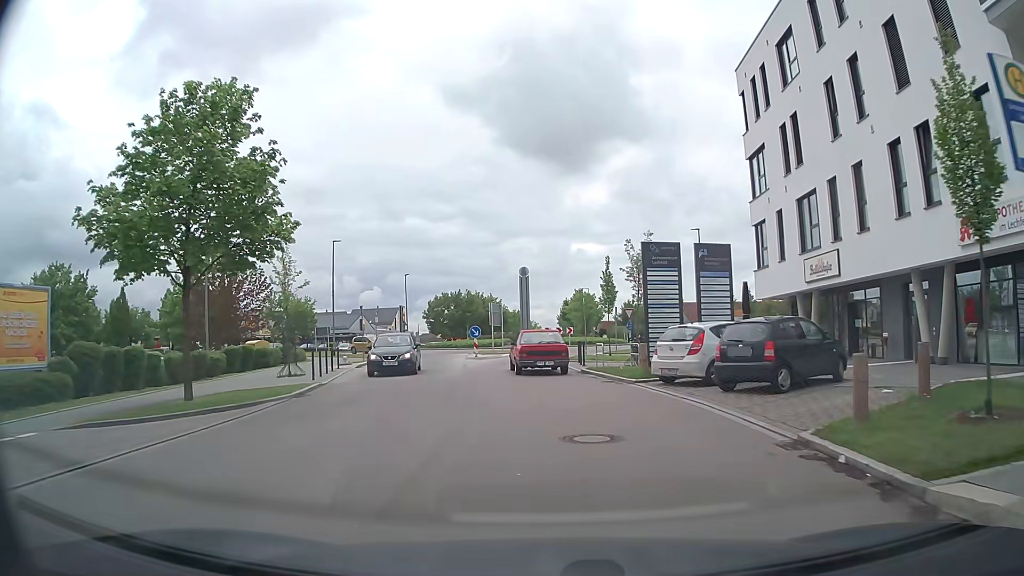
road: tertiary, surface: asphalt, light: Day
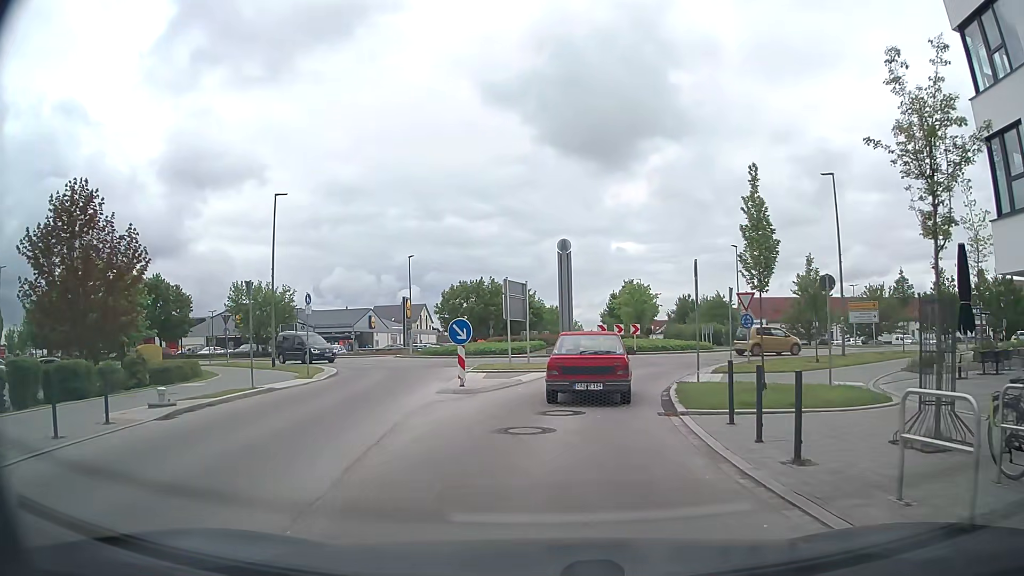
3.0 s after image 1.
(-0.6, +18.6) m; -3°
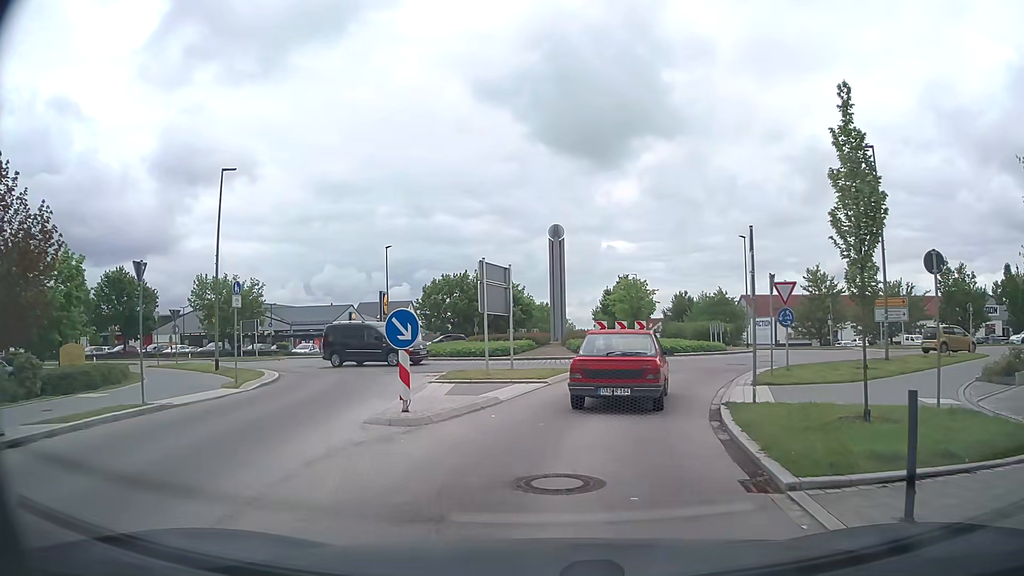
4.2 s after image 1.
(0.0, +5.3) m; -1°
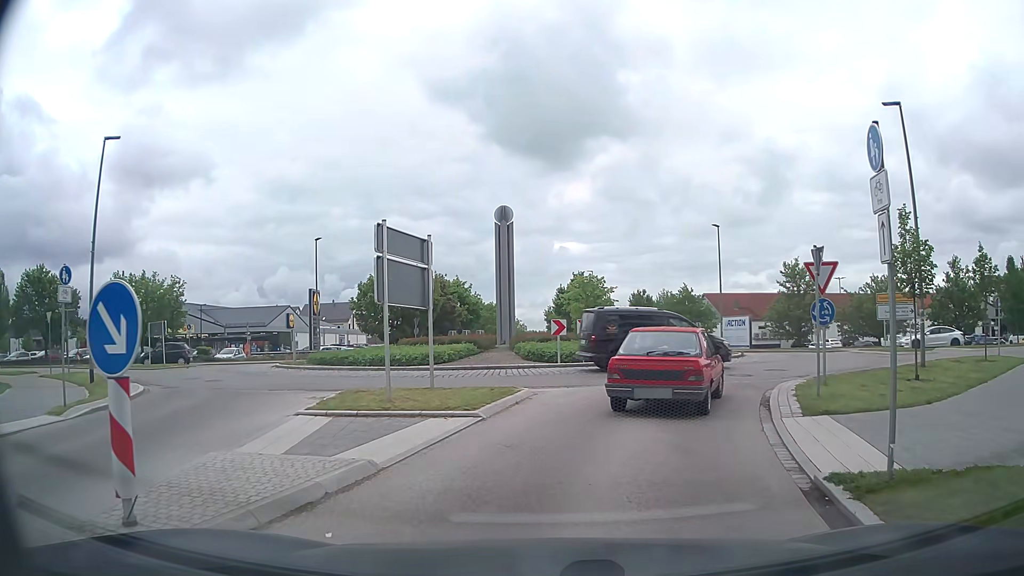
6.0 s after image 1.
(+0.2, +6.2) m; +5°
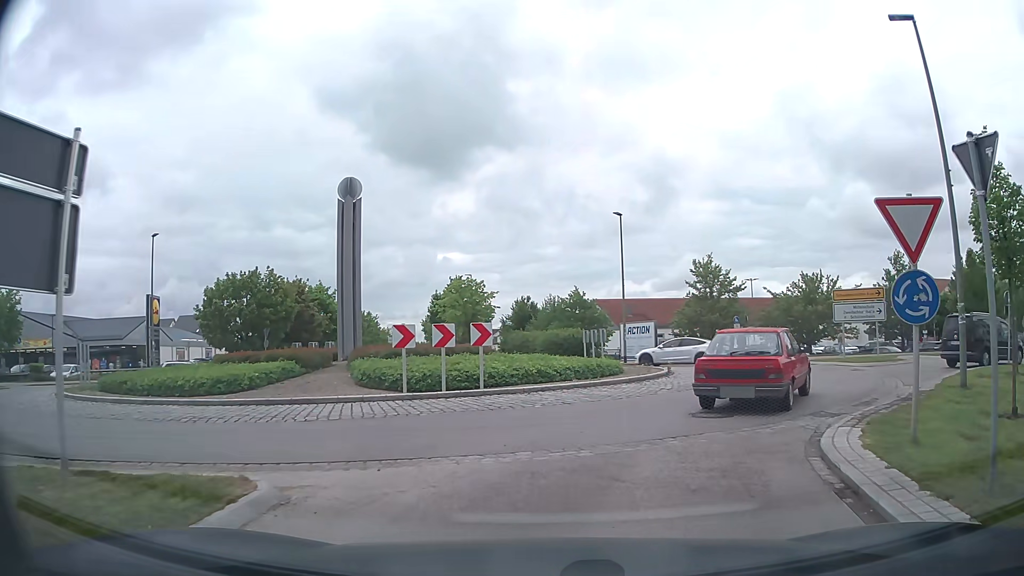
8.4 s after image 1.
(+0.6, +8.2) m; +10°
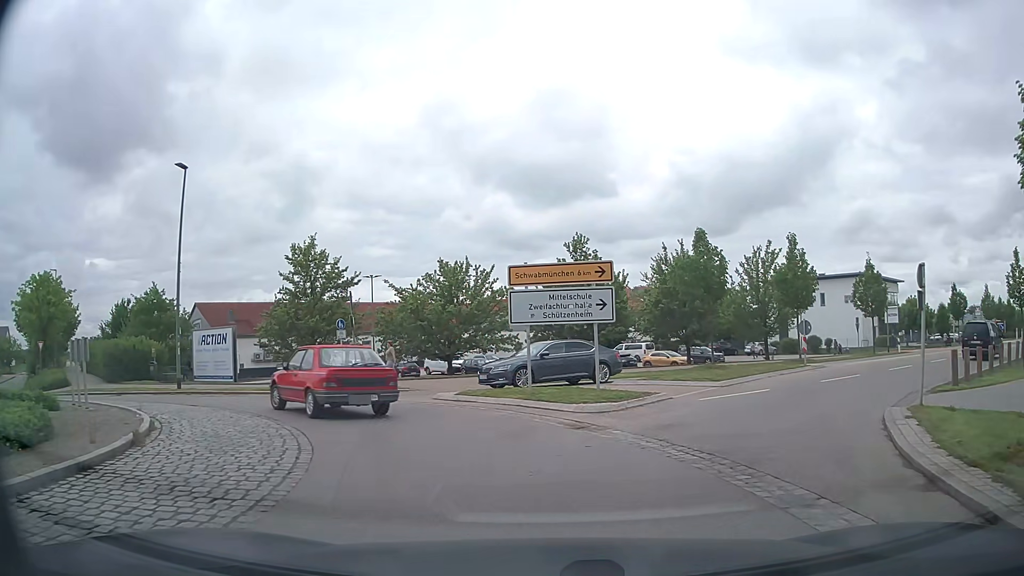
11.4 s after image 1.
(+3.5, +13.1) m; +32°
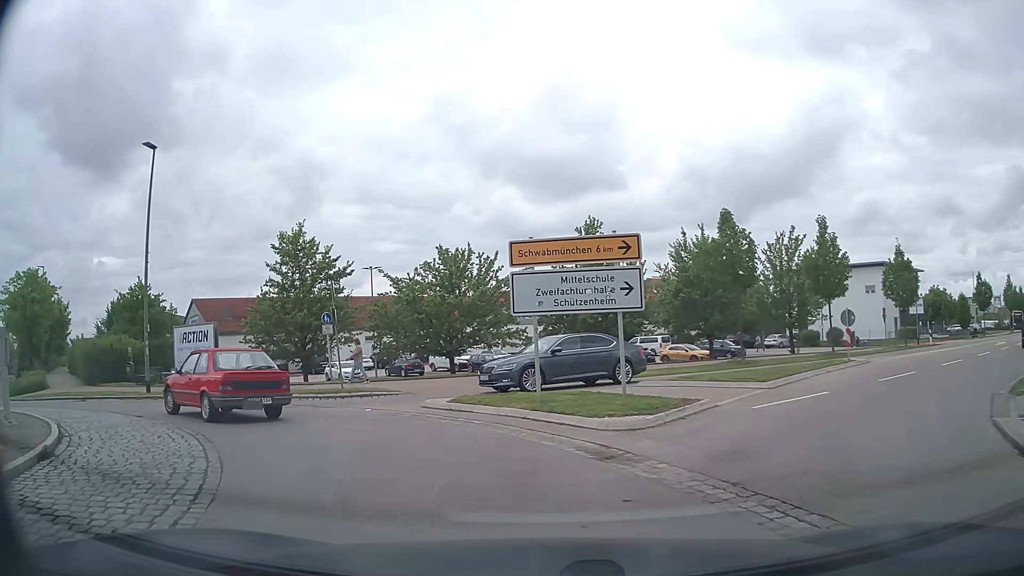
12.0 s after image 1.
(0.0, +3.1) m; 0°
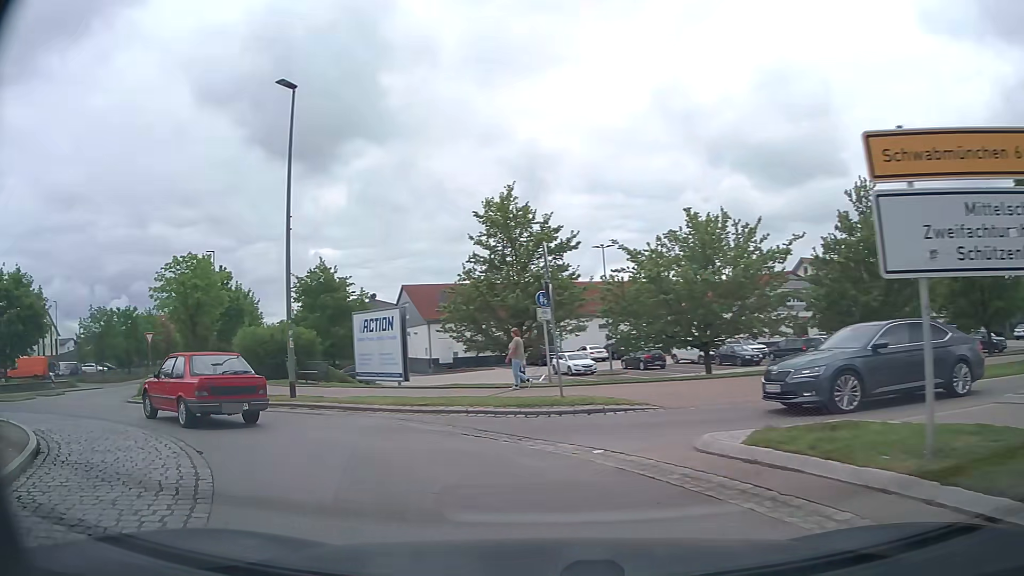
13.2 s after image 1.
(-1.1, +6.4) m; -20°
(-3, +9) (-11, +16) (-18, +22) (-24, +31) (-28, +40) (-32, +49) (-36, +58) (-40, +67) (-44, +76) (-48, +86) m
